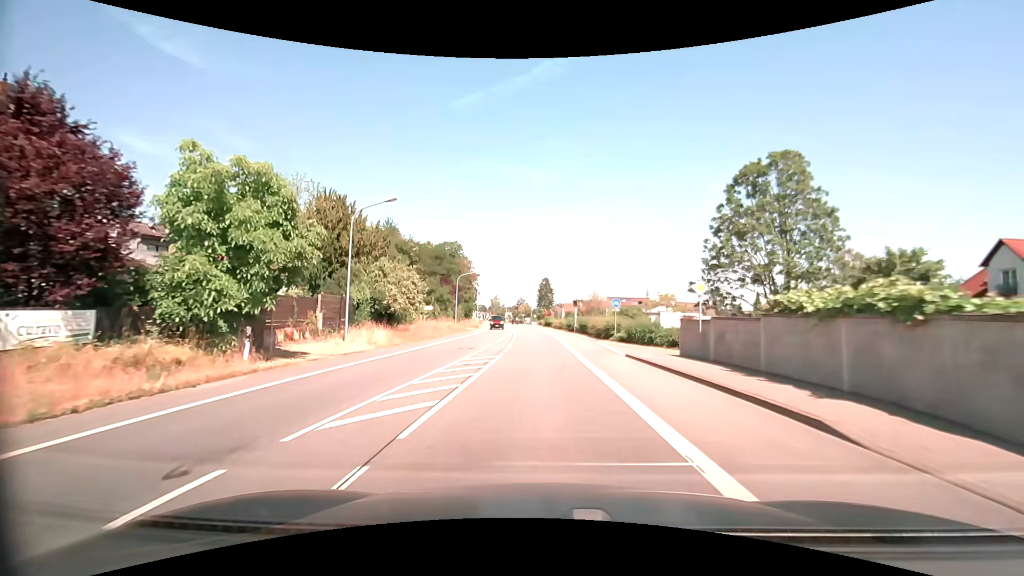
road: primary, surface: asphalt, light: Day
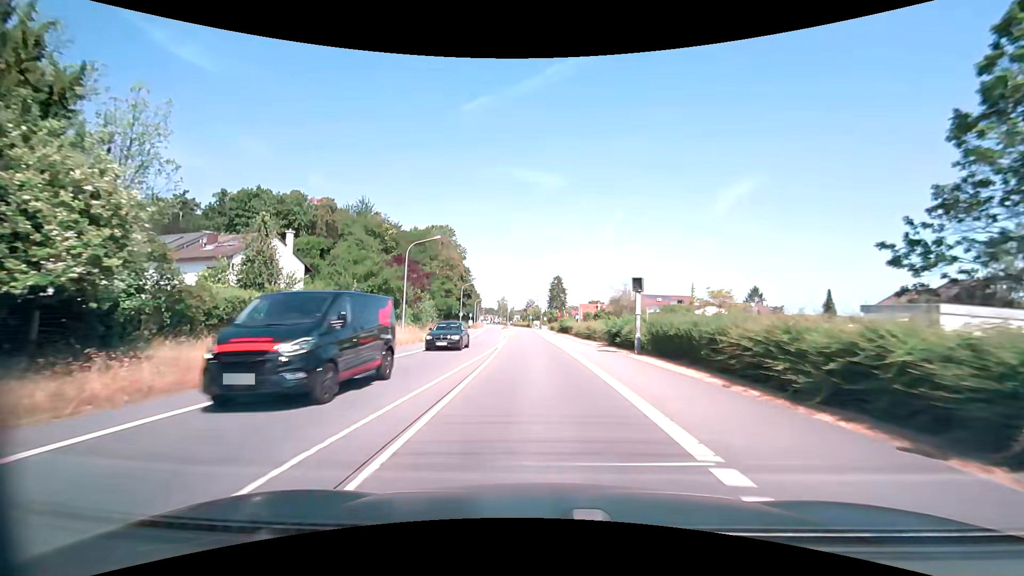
(-0.4, +28.8) m; -2°
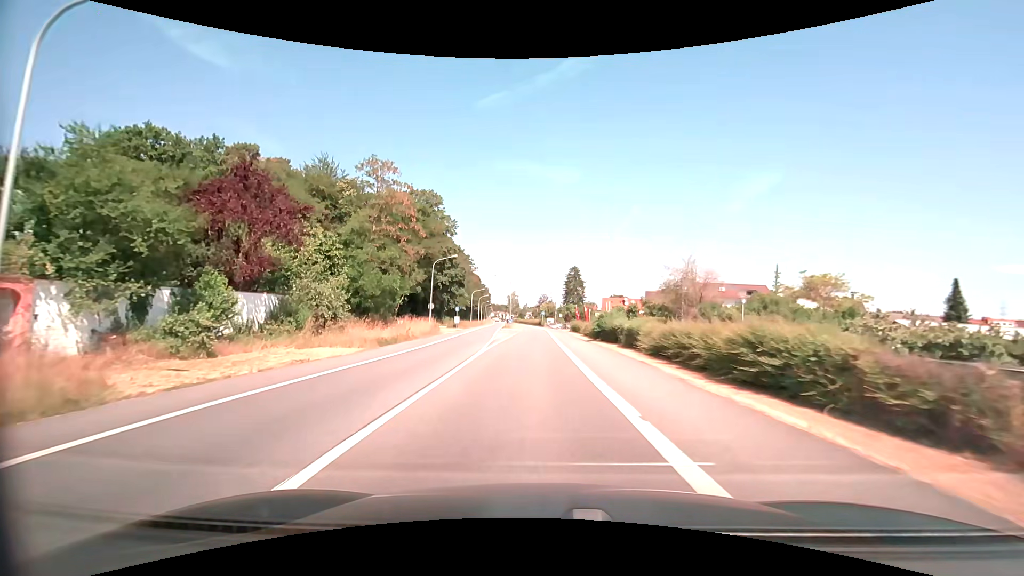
(-0.3, +28.7) m; -1°
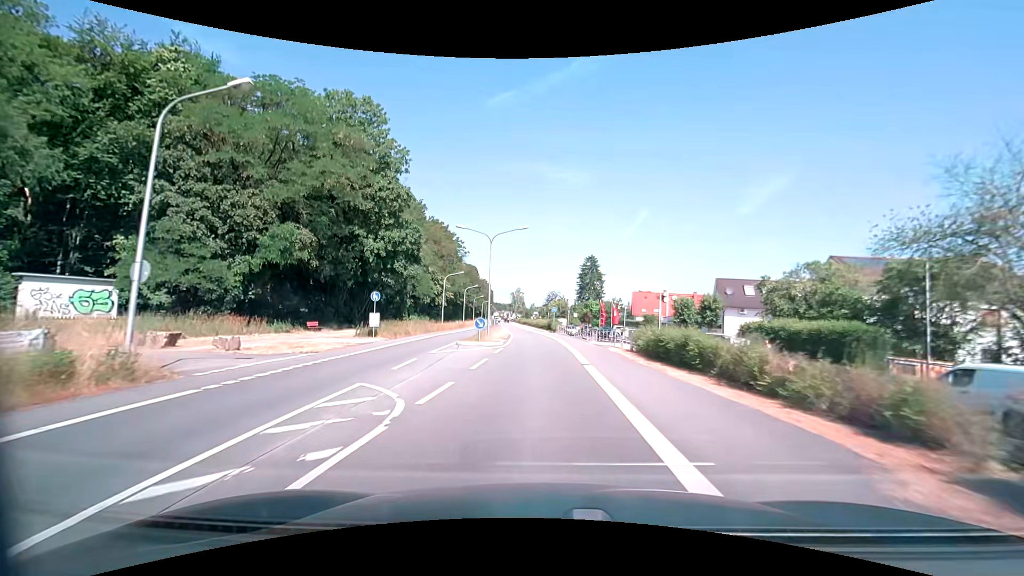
(-0.5, +36.6) m; -1°
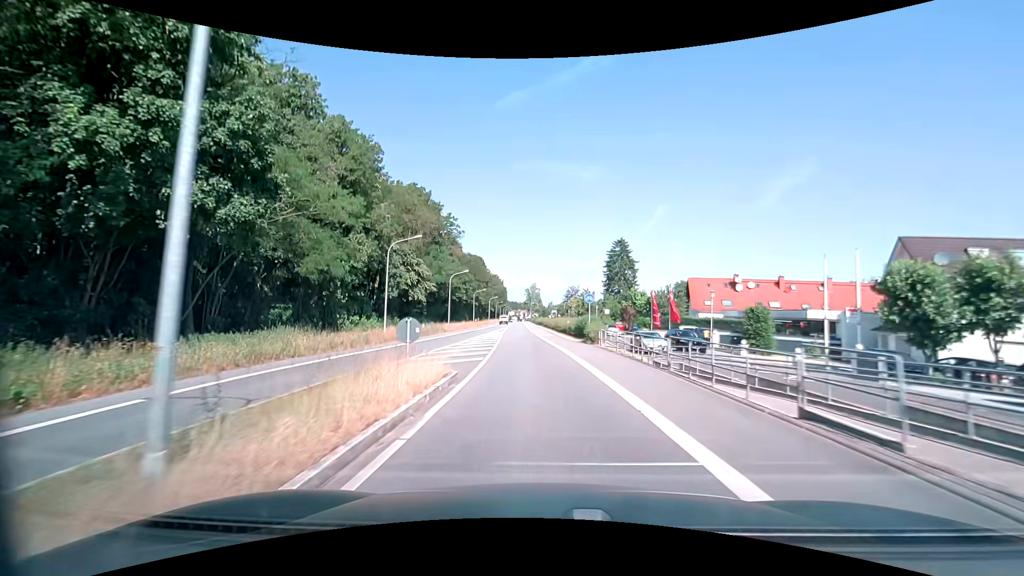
(-0.2, +29.8) m; -2°
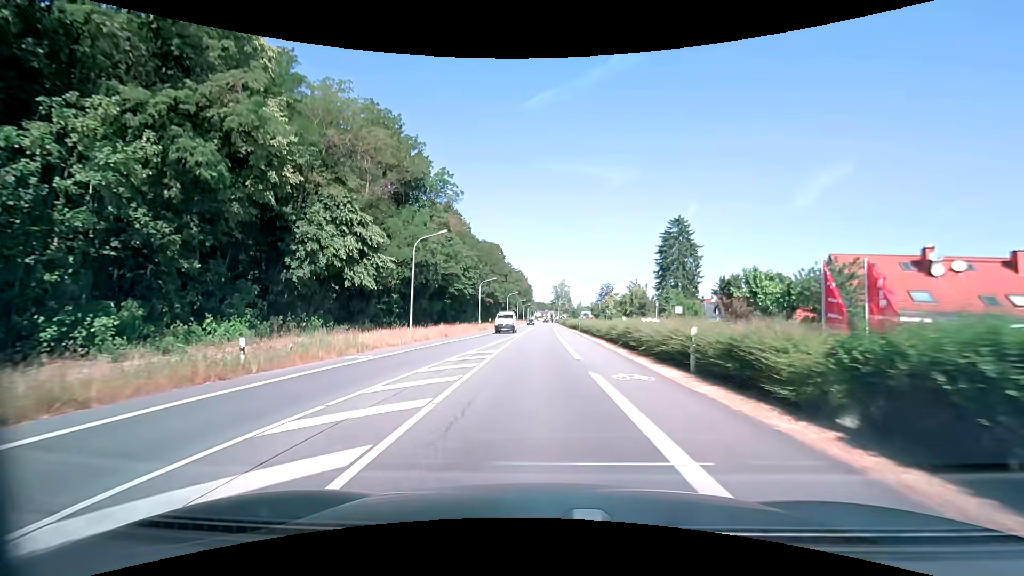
(-1.1, +30.4) m; -4°
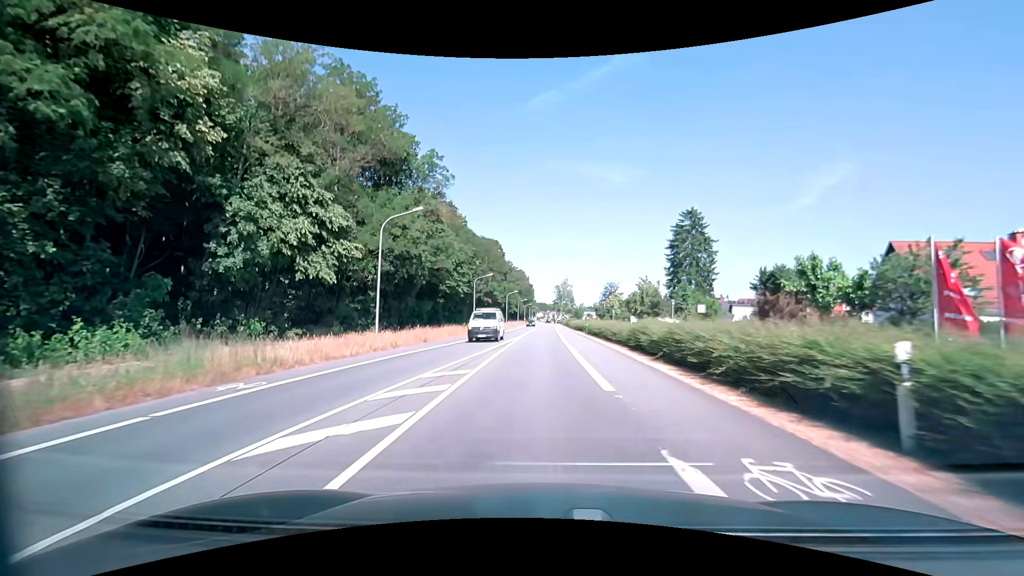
(0.0, +7.7) m; 0°
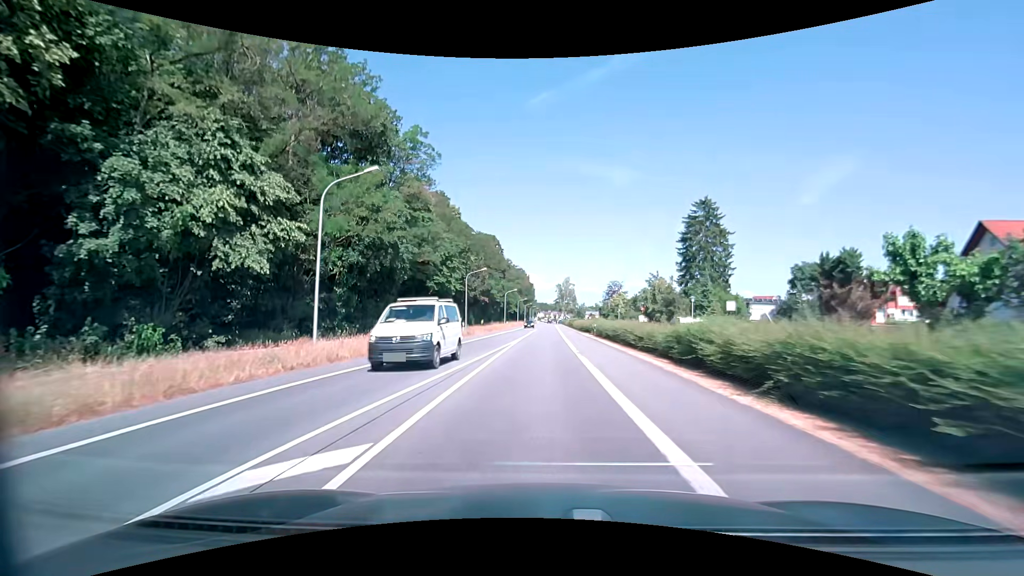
(0.0, +7.7) m; 0°
(0, +10) (0, +20) (0, +30) (0, +40) (0, +50) (0, +60) (+1, +70) (+1, +80) (+1, +90) (+1, +100) m
